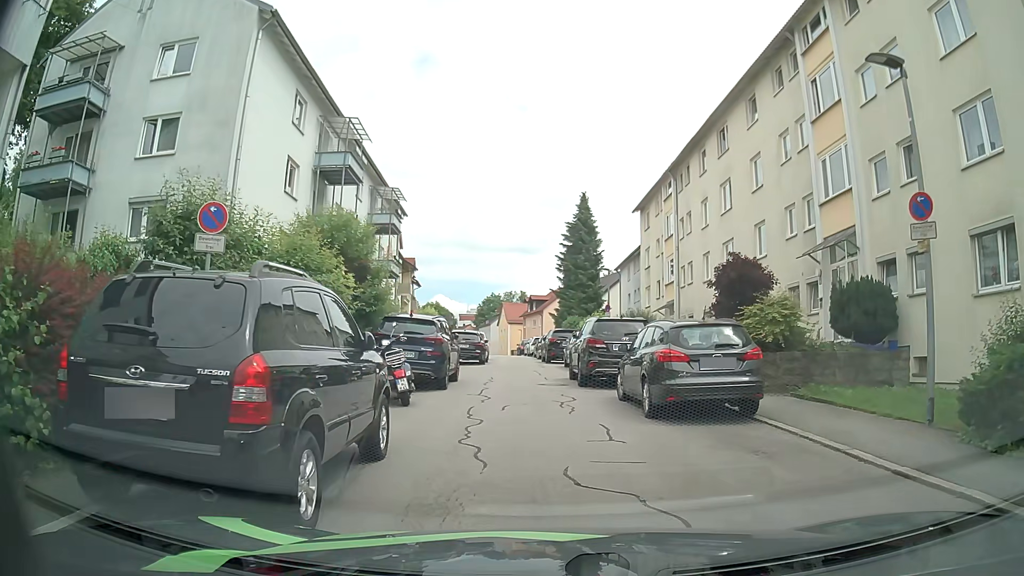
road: residential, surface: asphalt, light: Day
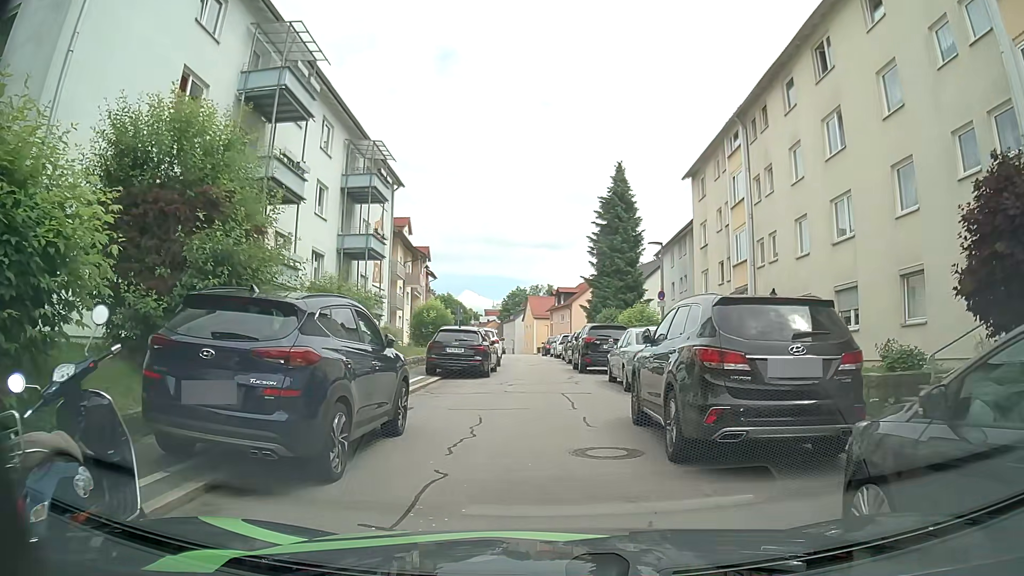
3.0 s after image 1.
(-0.3, +9.5) m; -2°
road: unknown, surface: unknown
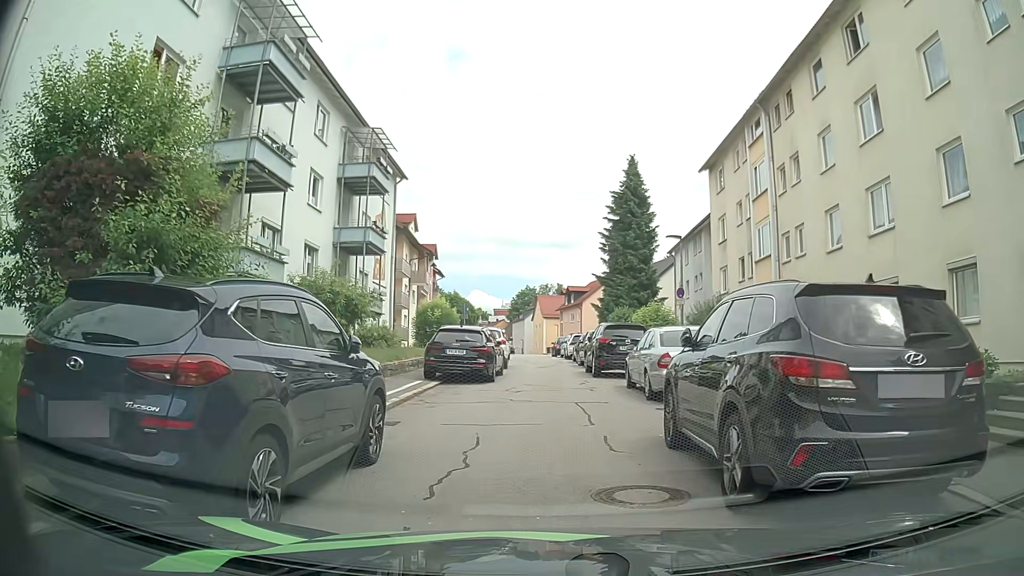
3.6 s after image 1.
(0.0, +1.9) m; 0°
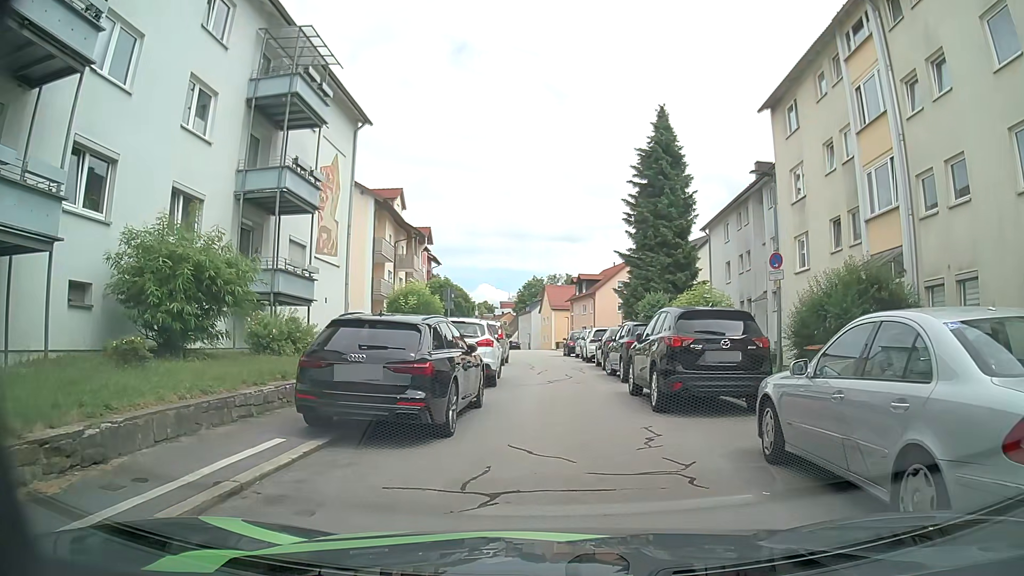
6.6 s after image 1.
(-0.4, +9.8) m; -2°
